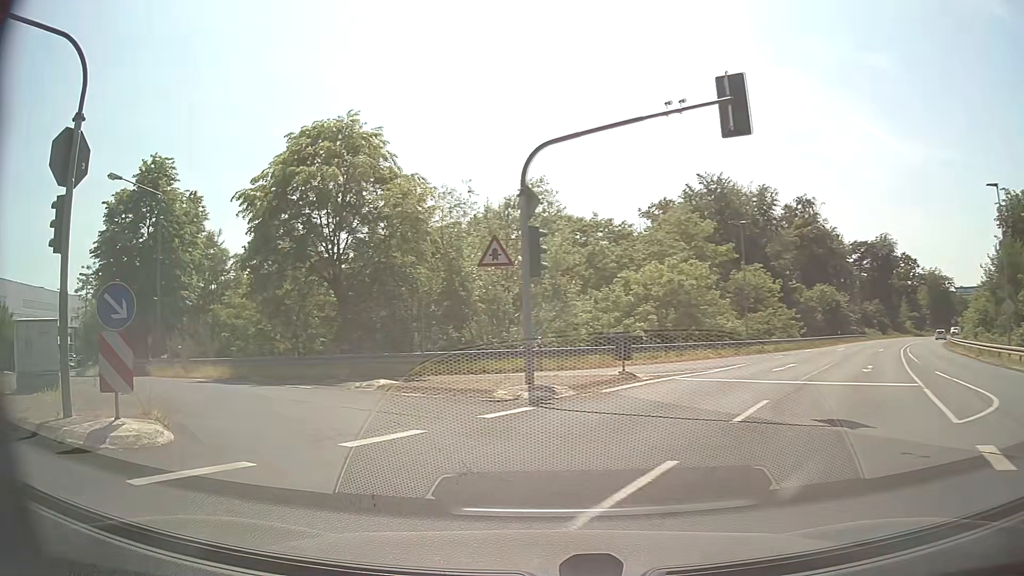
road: secondary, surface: asphalt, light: Day
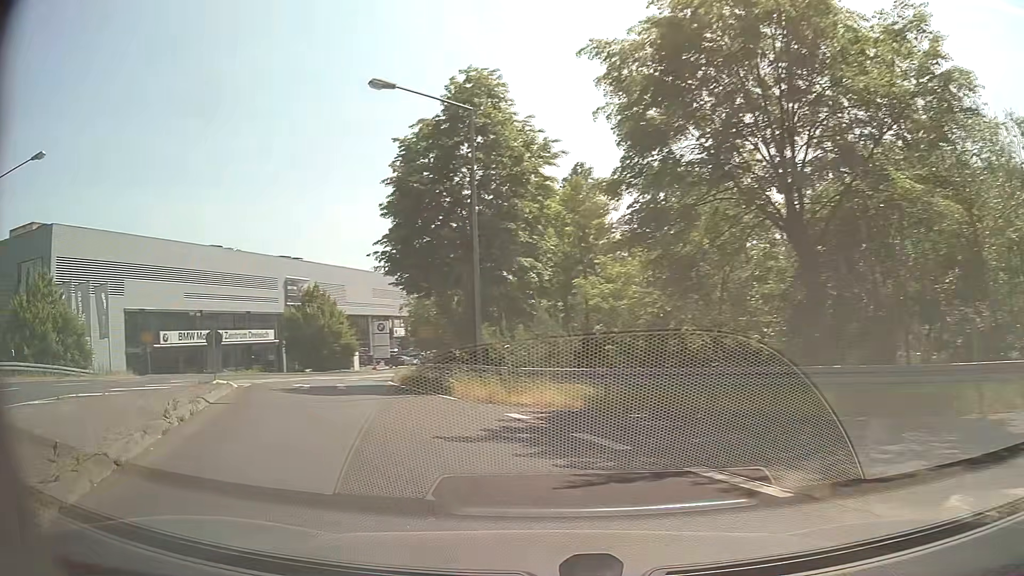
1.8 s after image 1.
(-3.8, +12.4) m; -35°
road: residential
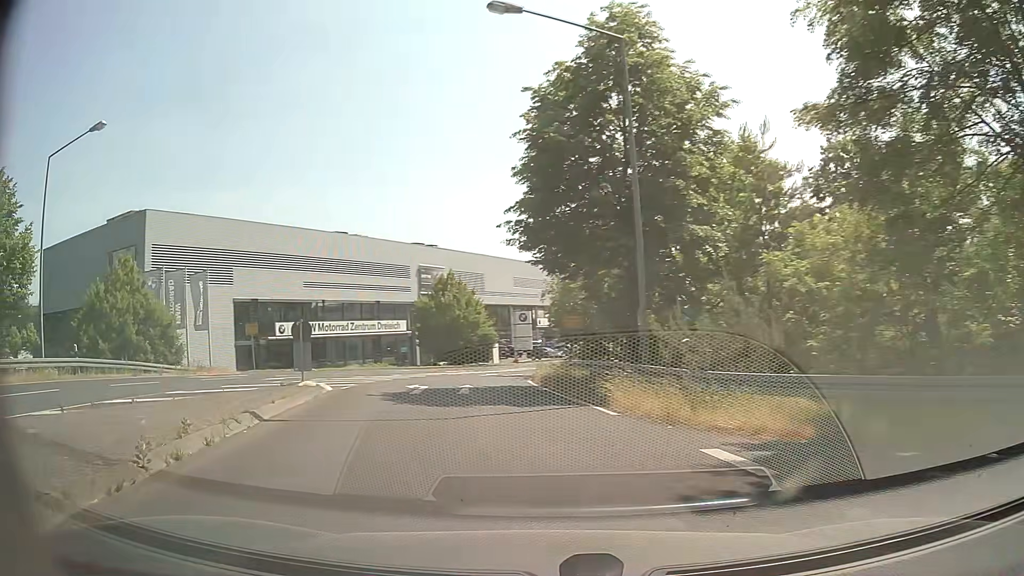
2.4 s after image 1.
(-0.5, +4.6) m; -12°
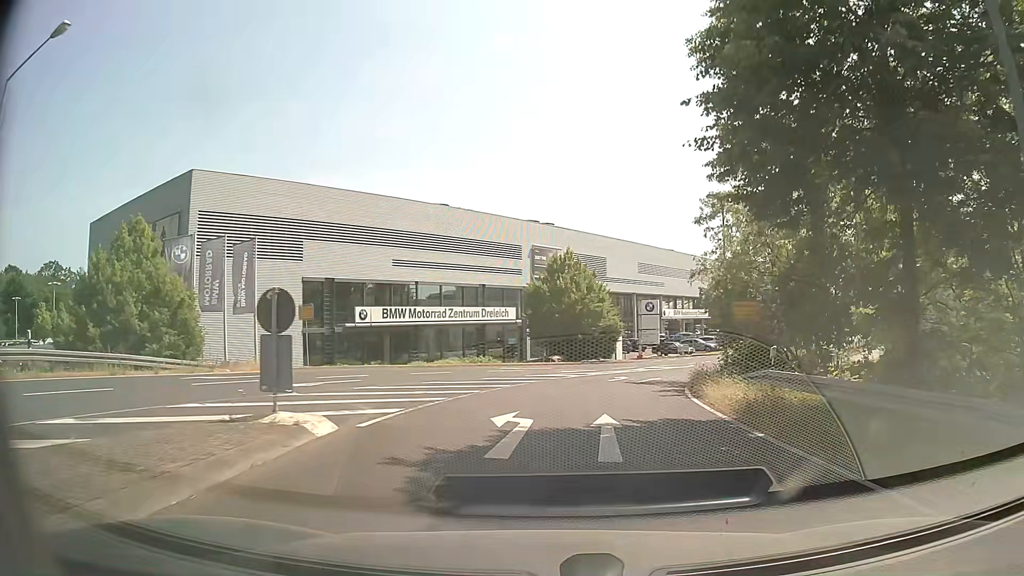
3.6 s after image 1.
(-1.2, +9.3) m; -9°
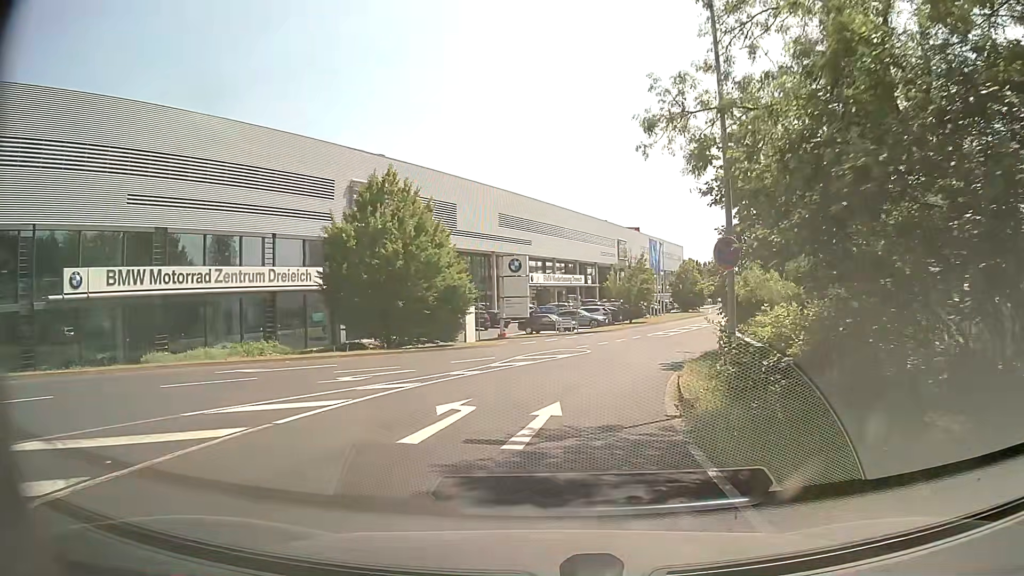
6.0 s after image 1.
(+2.3, +19.1) m; +11°
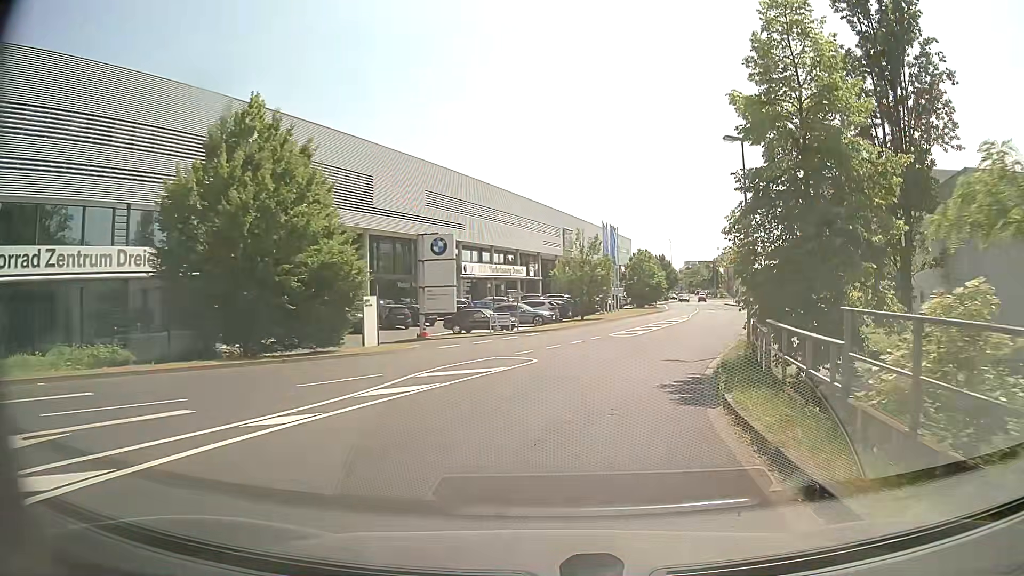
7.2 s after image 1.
(+0.5, +10.4) m; +6°
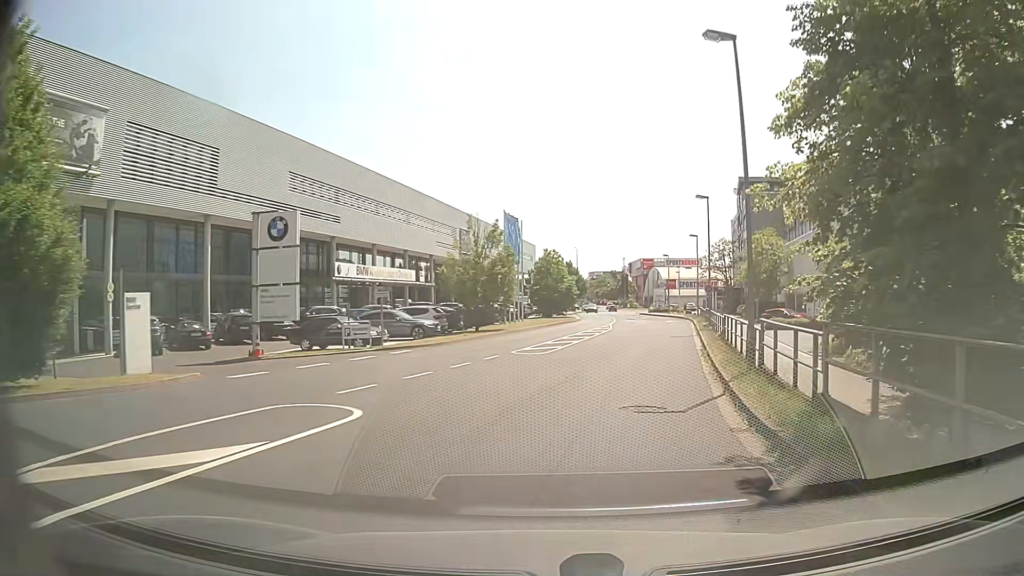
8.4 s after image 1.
(+0.8, +10.9) m; +8°
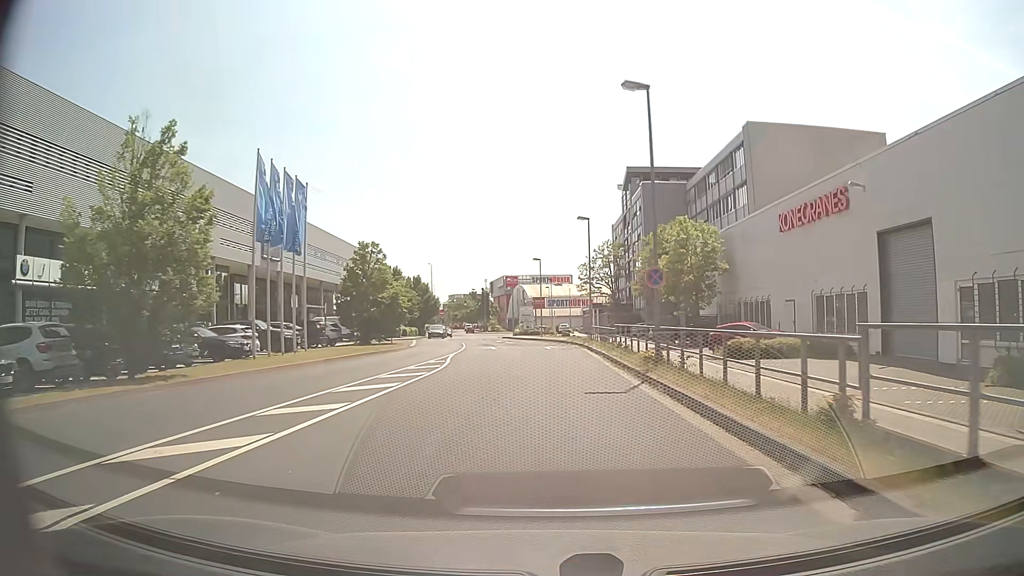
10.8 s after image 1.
(+2.9, +22.8) m; +11°
